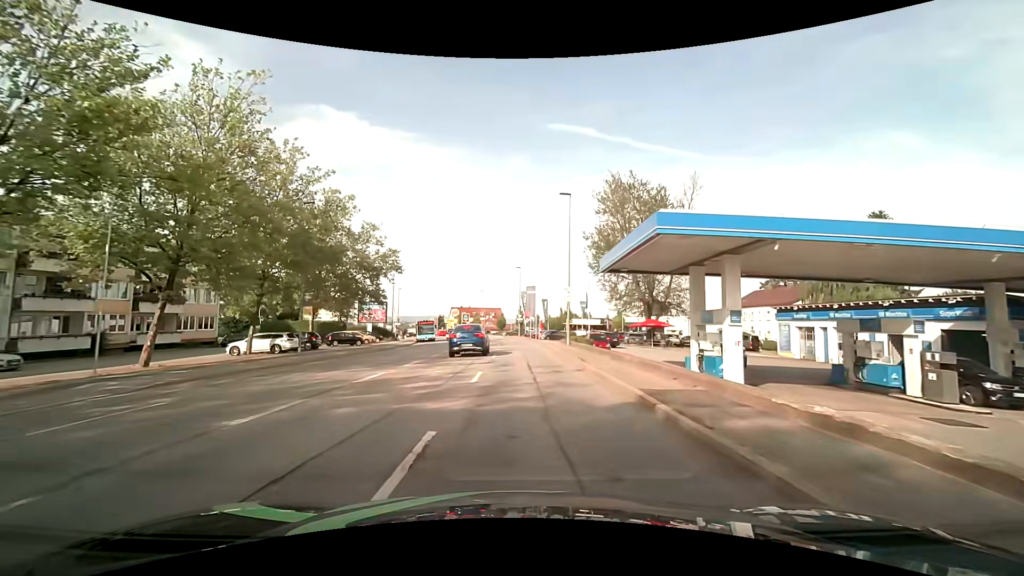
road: tertiary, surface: asphalt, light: Day
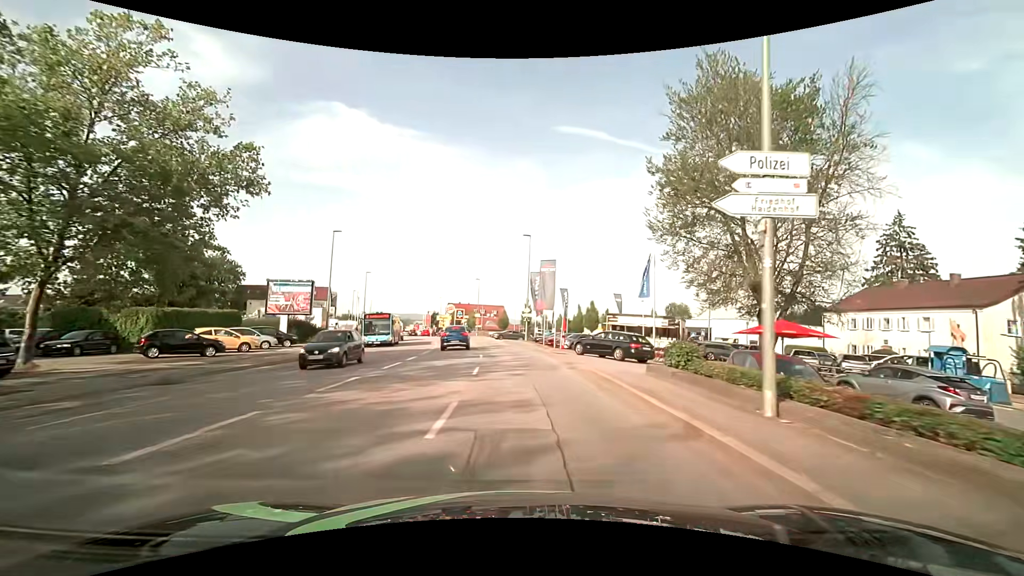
(-0.2, +25.8) m; -1°
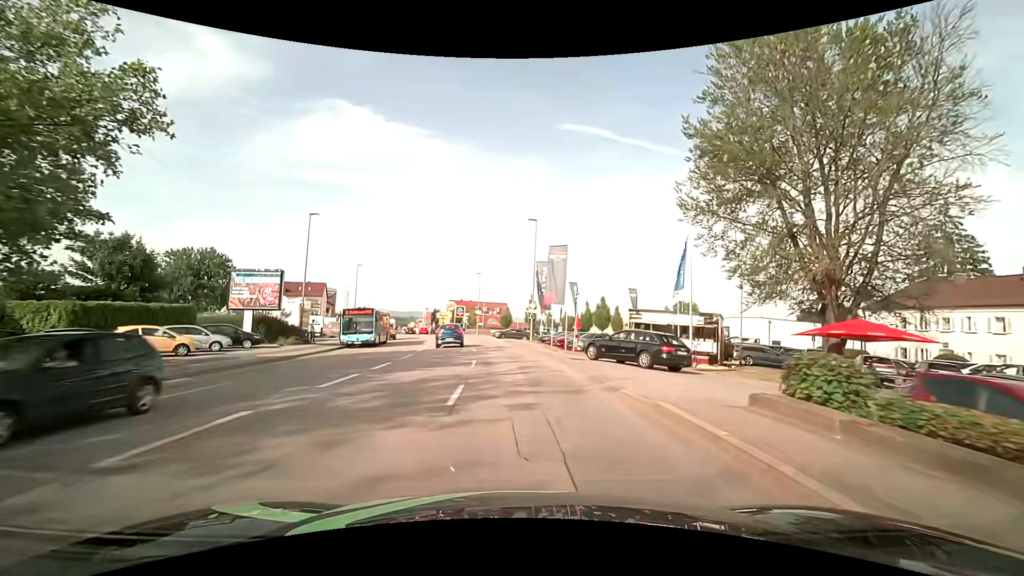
(0.0, +6.0) m; -1°
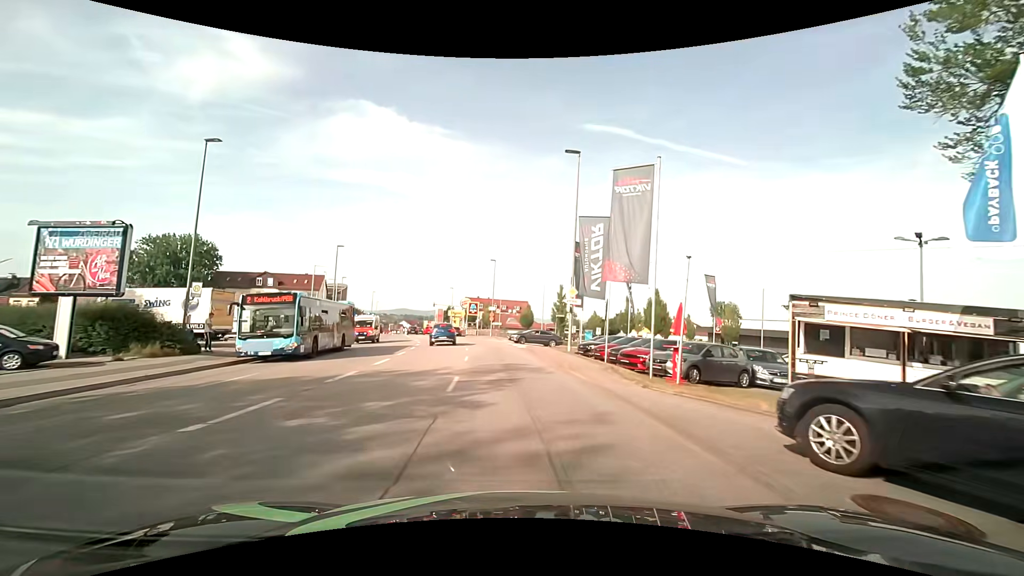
(-0.1, +16.1) m; -2°
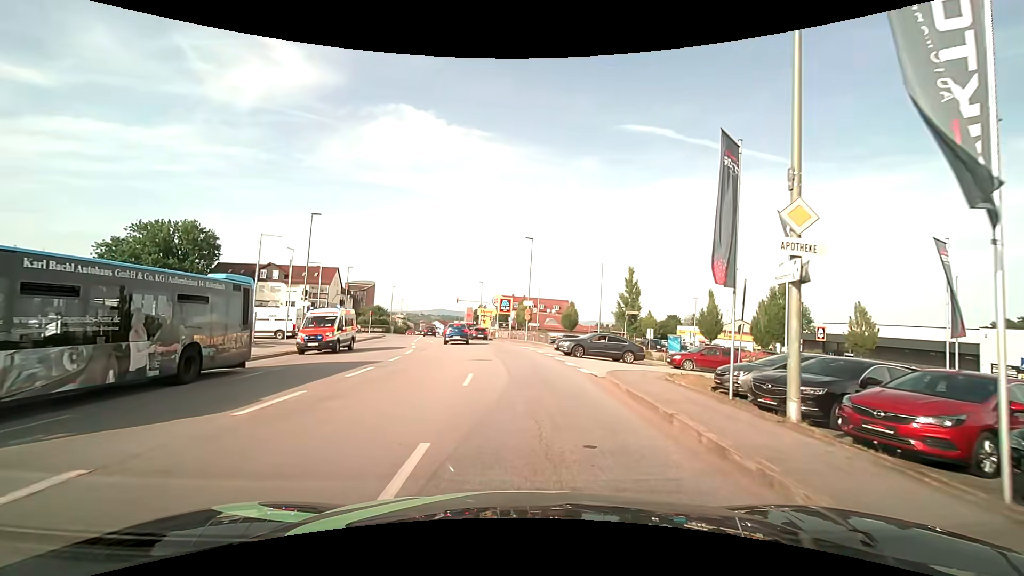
(-0.6, +16.8) m; -4°
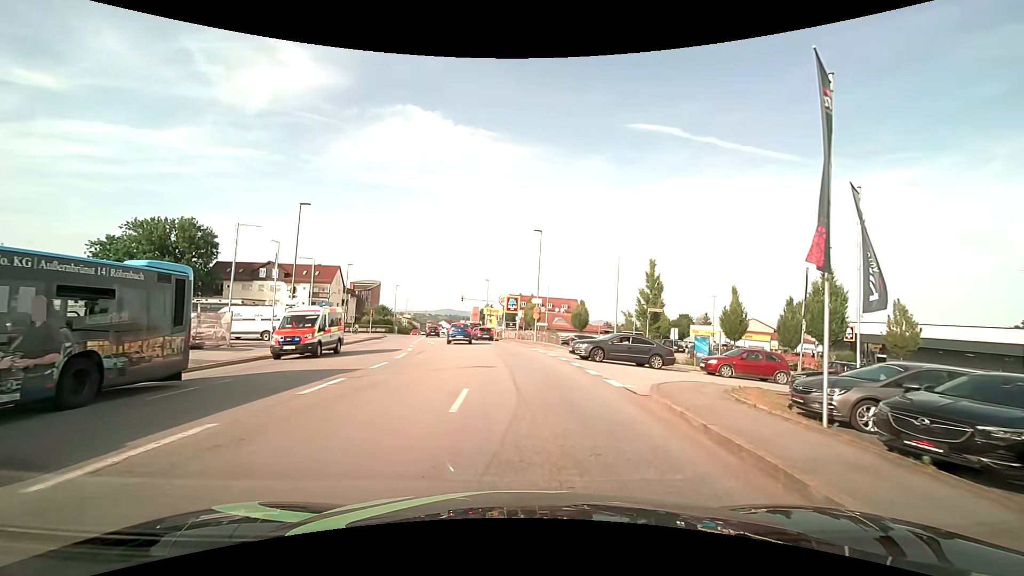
(0.0, +3.6) m; -1°
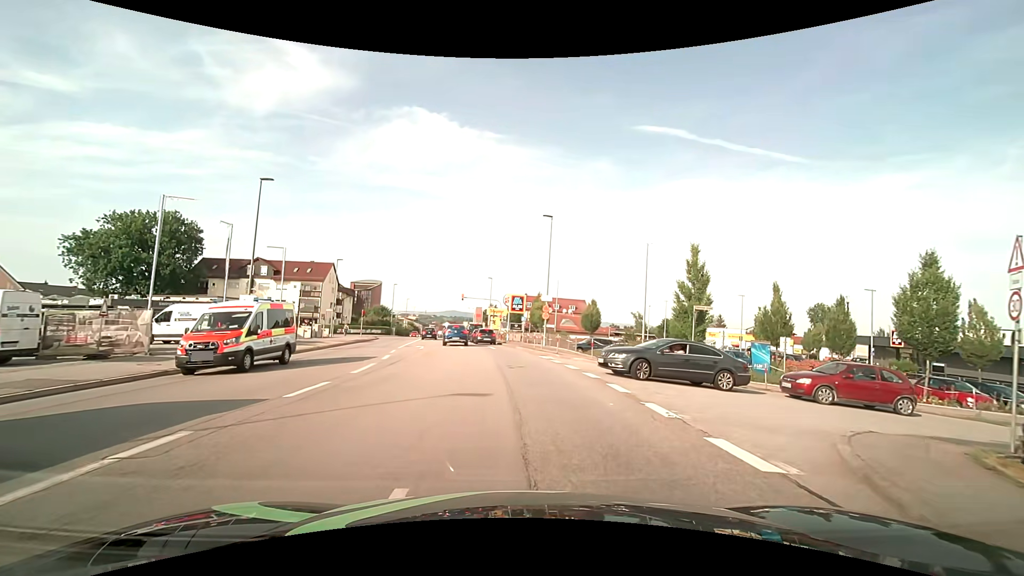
(-0.1, +6.5) m; 0°
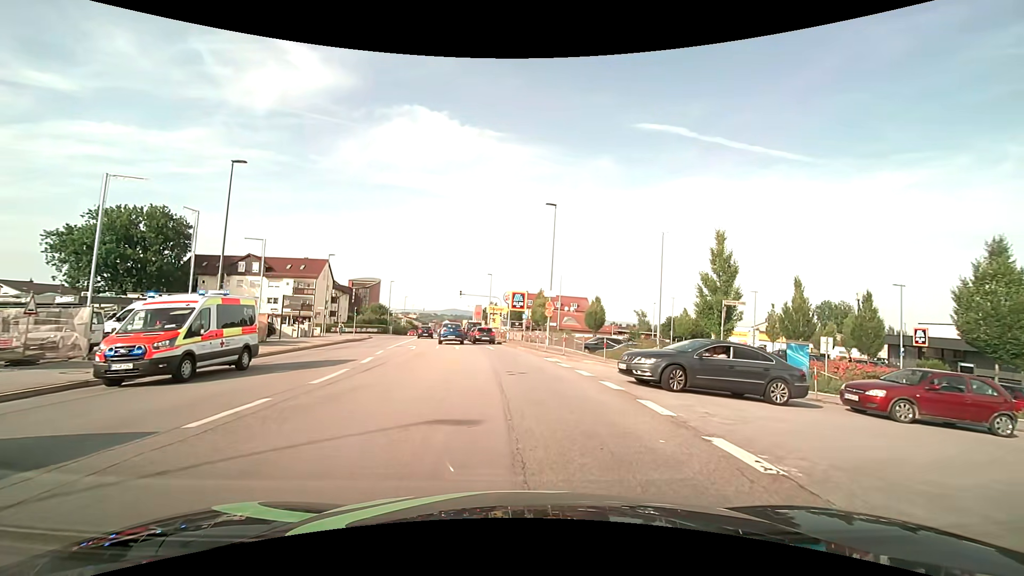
(-0.1, +3.1) m; 0°
(0, +10) (-1, +20) (-2, +30) (-3, +40) (-5, +50) (-6, +60) (-7, +70) (-9, +79) (-10, +89) (-12, +99) m
